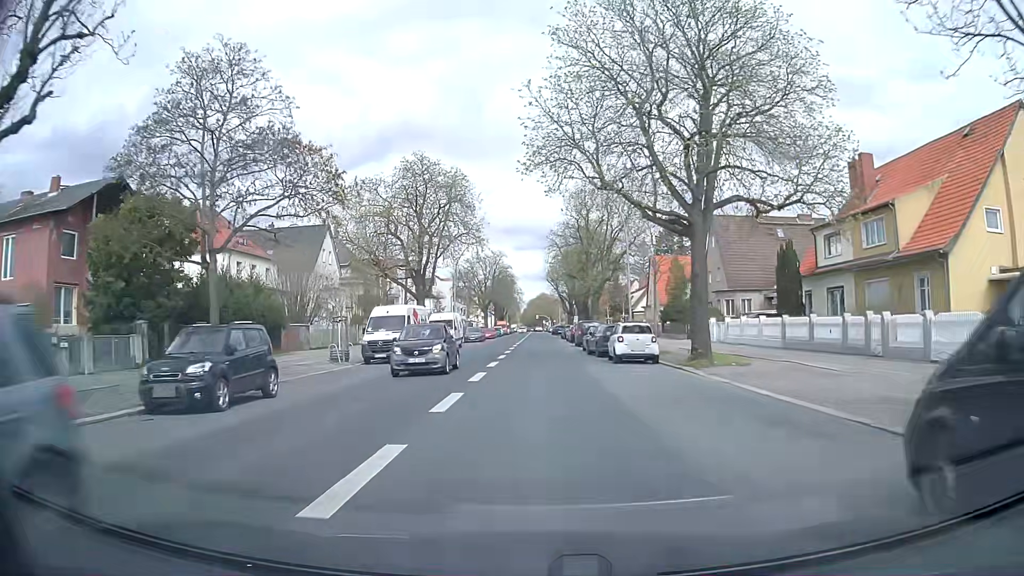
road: secondary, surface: asphalt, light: Day
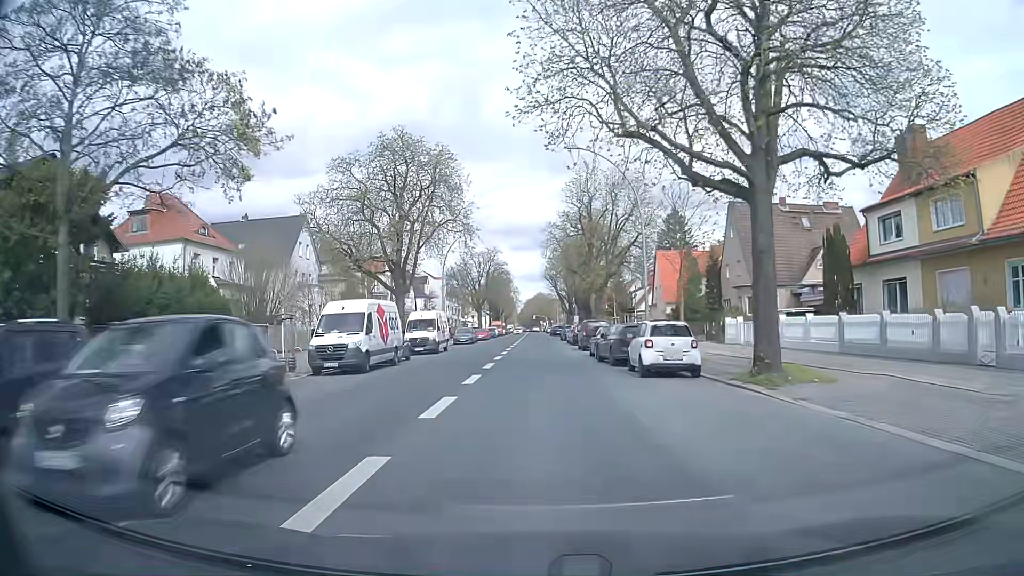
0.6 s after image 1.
(0.0, +6.7) m; 0°
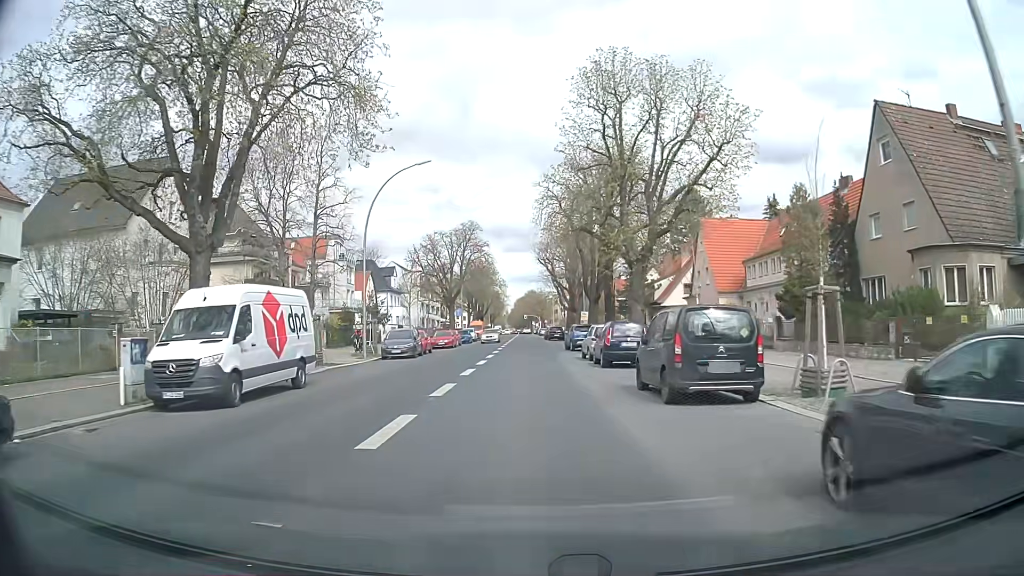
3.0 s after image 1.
(+0.2, +26.5) m; +1°
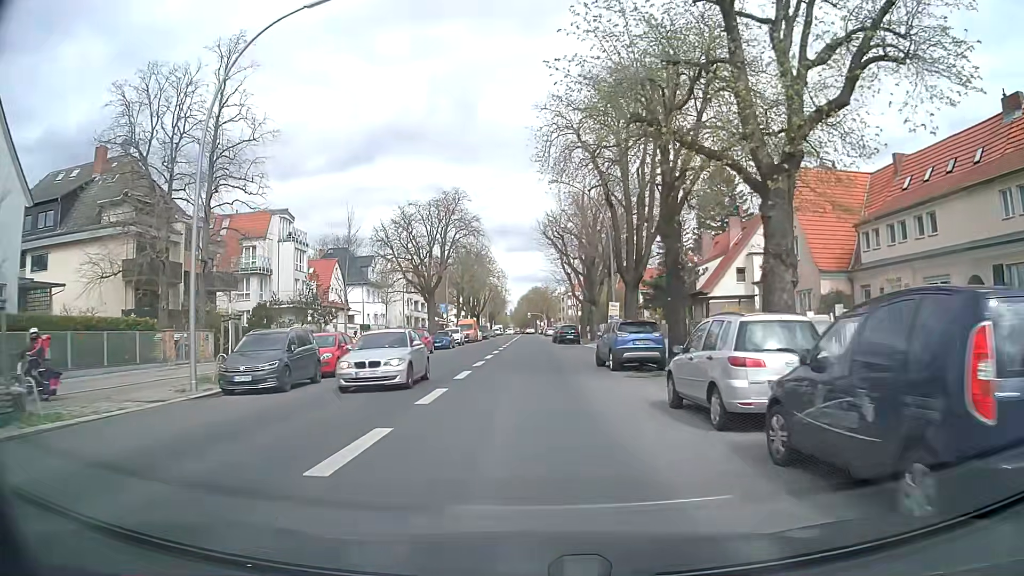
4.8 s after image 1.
(-0.1, +19.4) m; 0°
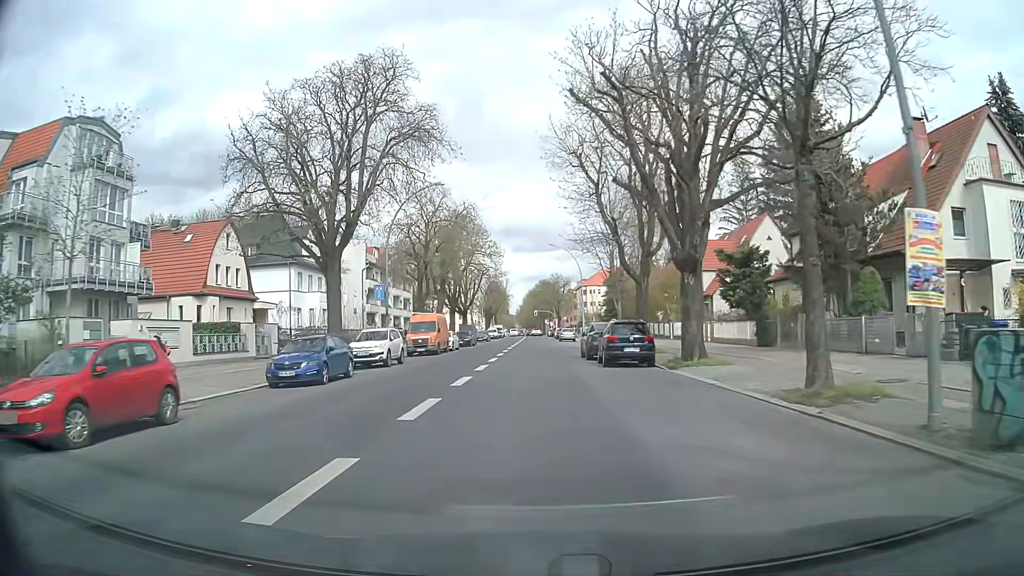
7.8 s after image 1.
(-0.3, +32.3) m; -1°
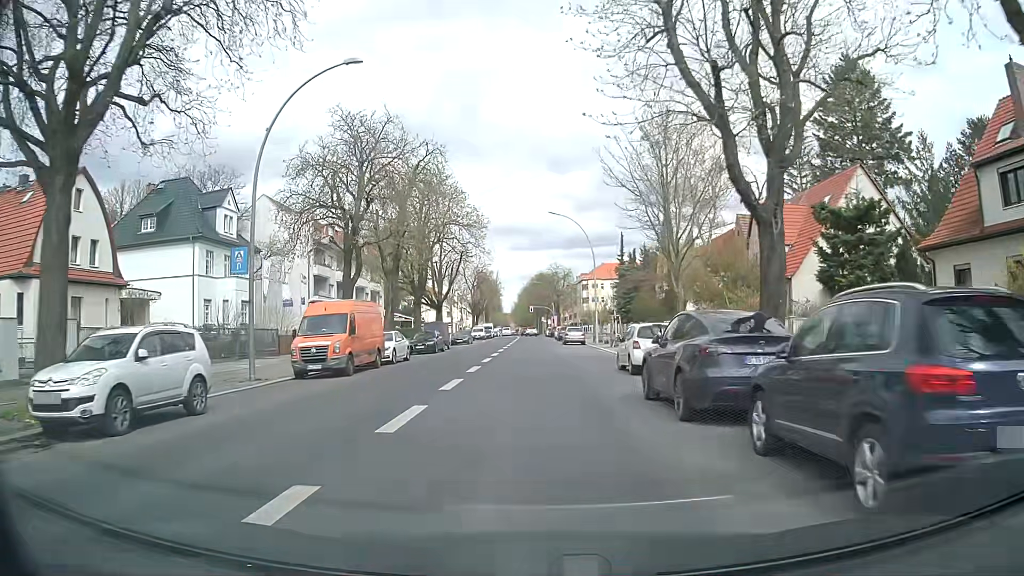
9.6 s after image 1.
(0.0, +19.3) m; +1°
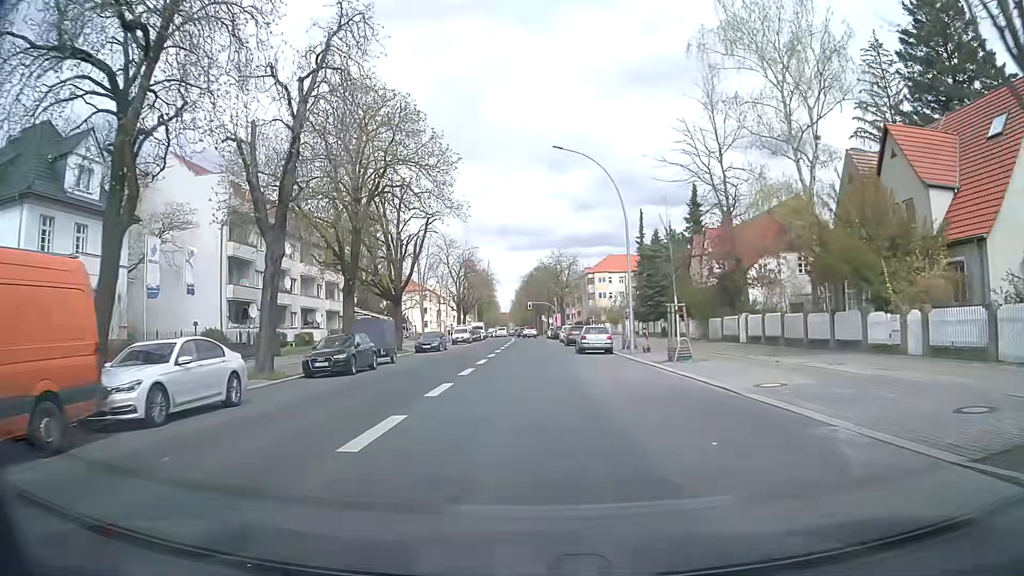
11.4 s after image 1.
(0.0, +19.4) m; 0°
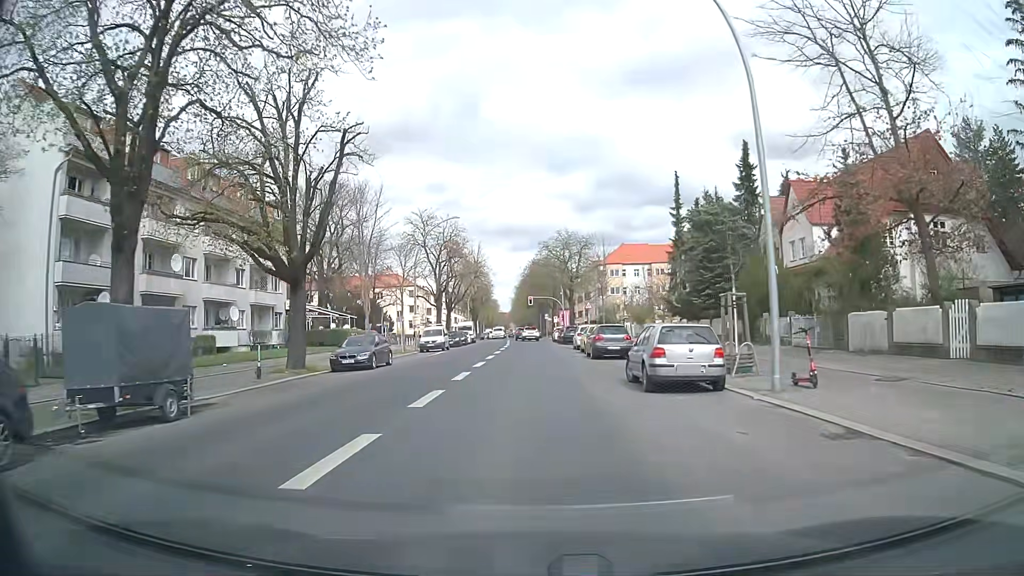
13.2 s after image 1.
(0.0, +19.9) m; 0°
(0, +10) (0, +20) (0, +30) (0, +40) (0, +50) (0, +60) (-1, +70) (-1, +80) (-2, +90) (-2, +100) m
